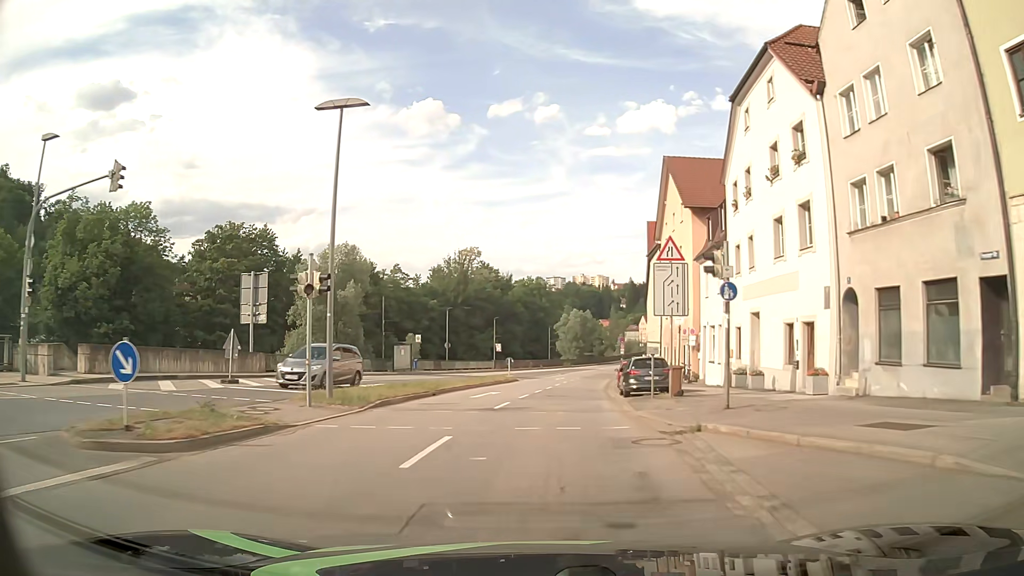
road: primary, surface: asphalt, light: Day
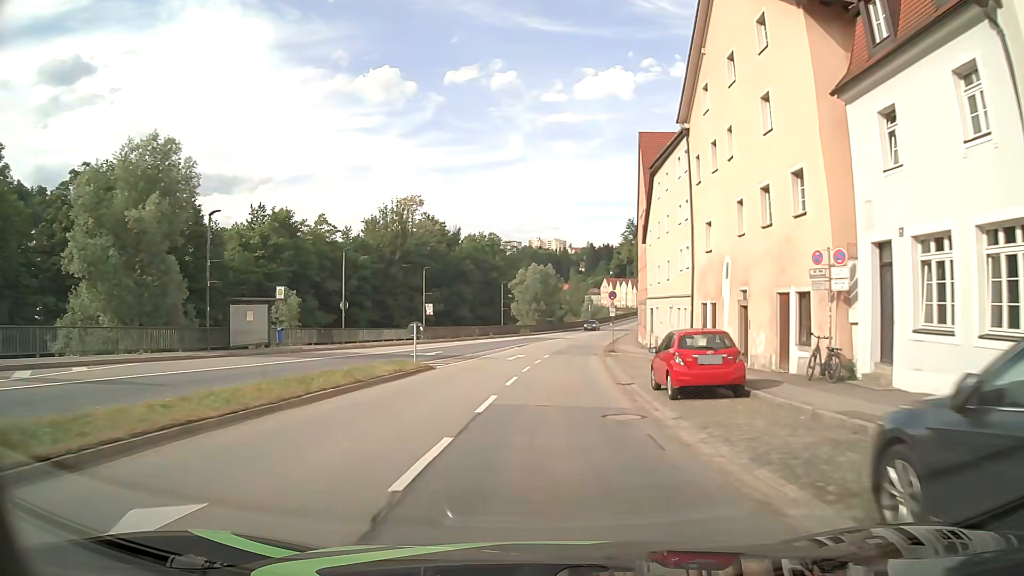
(+0.7, +23.4) m; +4°
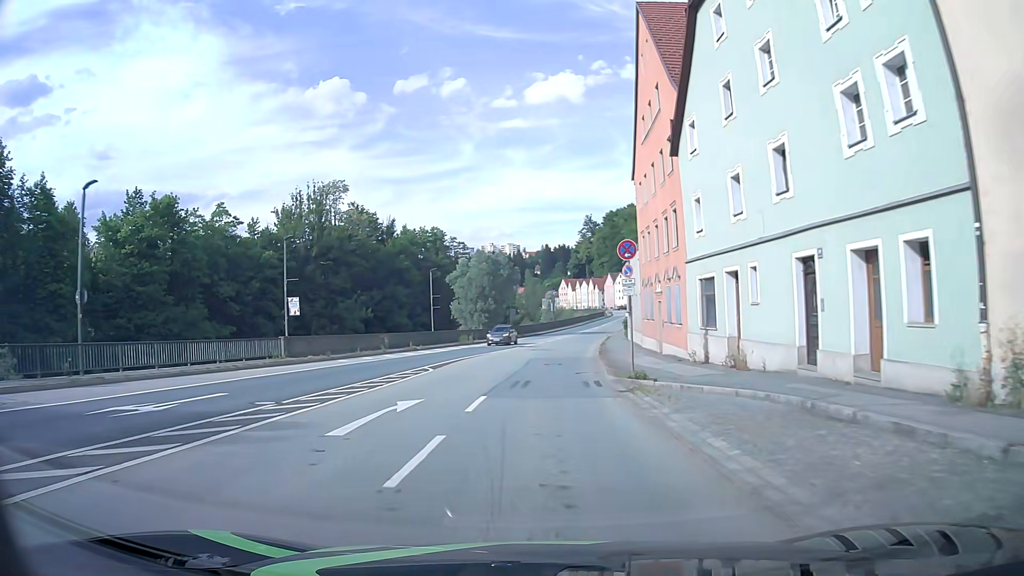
(+0.9, +23.8) m; +4°
(0, +10) (0, +20) (+1, +30) (+1, +40) (+2, +50) (+4, +60) (+5, +70) (+7, +80) (+9, +89) (+11, +99) m
